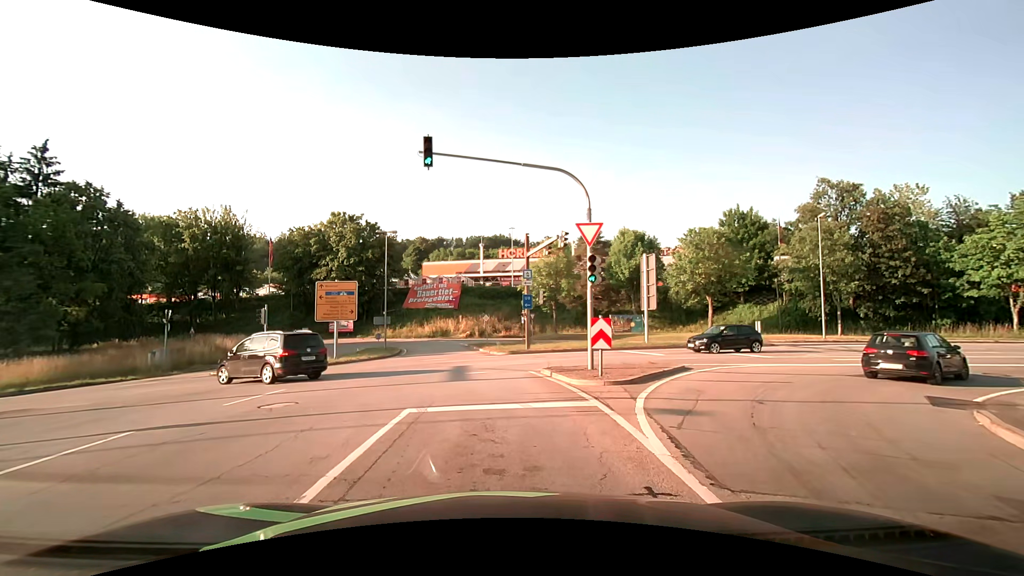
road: primary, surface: asphalt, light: Day
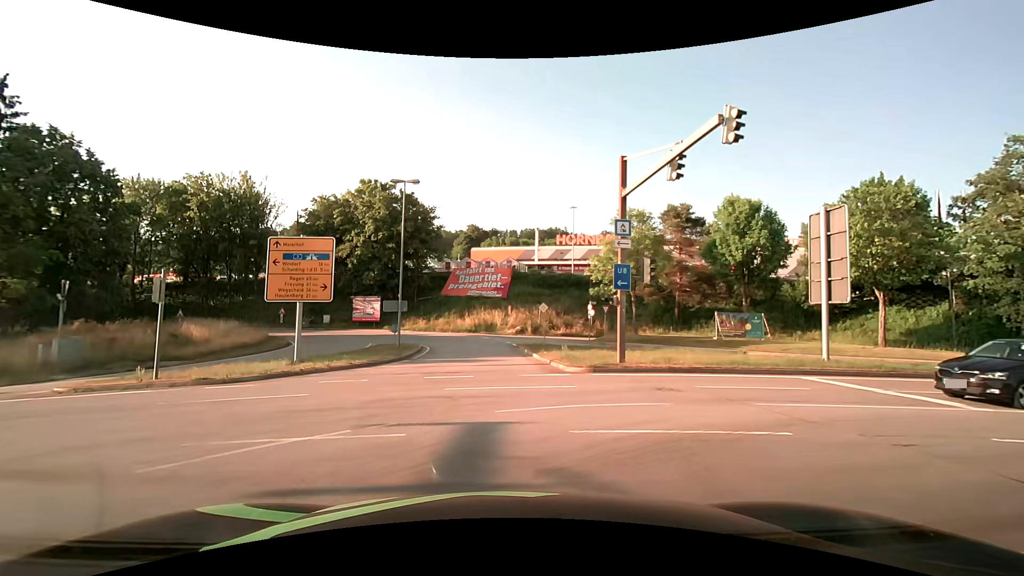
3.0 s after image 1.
(-0.4, +14.0) m; -5°
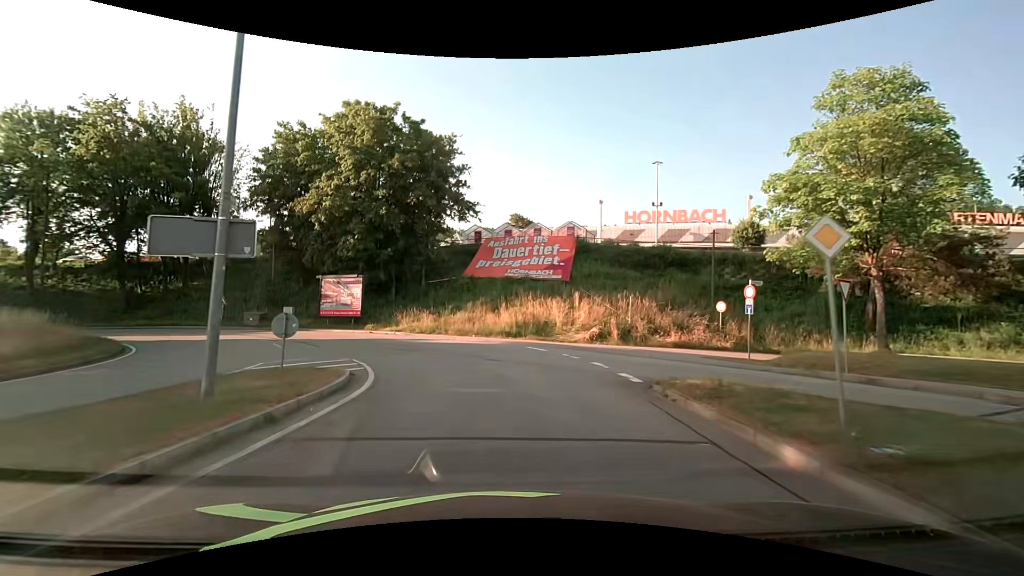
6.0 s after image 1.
(-1.1, +22.8) m; -5°
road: residential
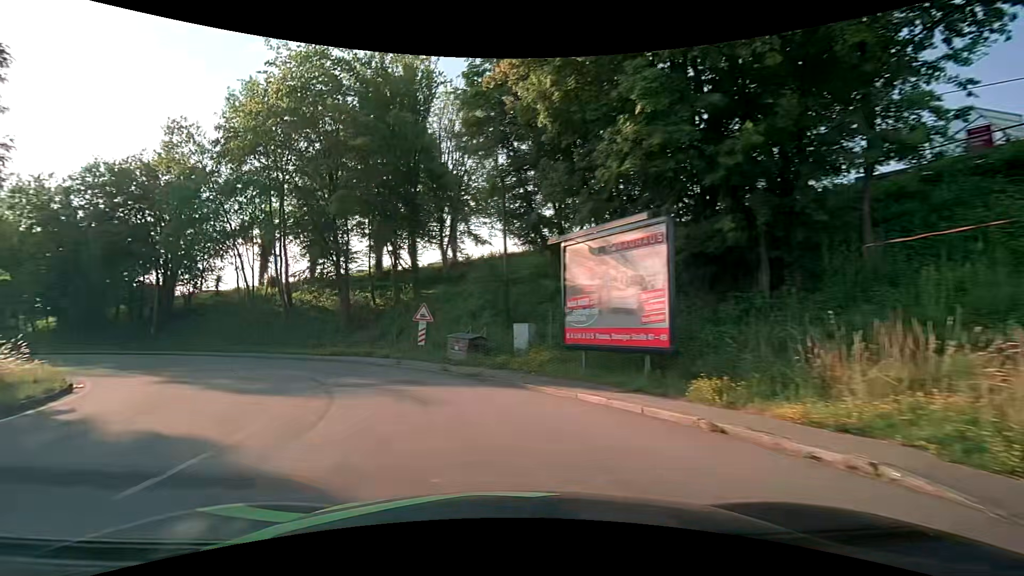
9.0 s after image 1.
(-5.3, +23.5) m; -36°
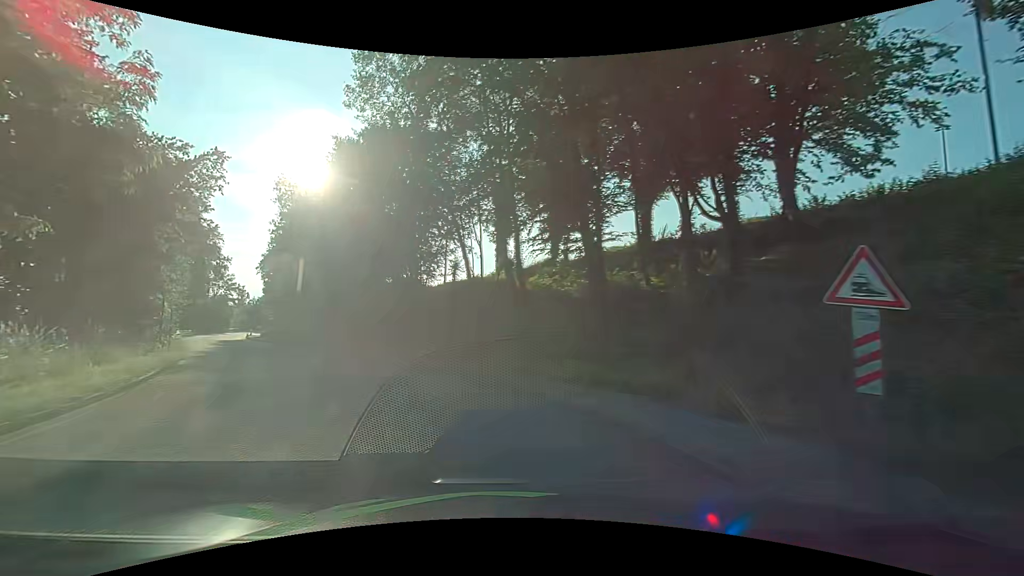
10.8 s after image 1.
(-3.7, +14.2) m; -27°
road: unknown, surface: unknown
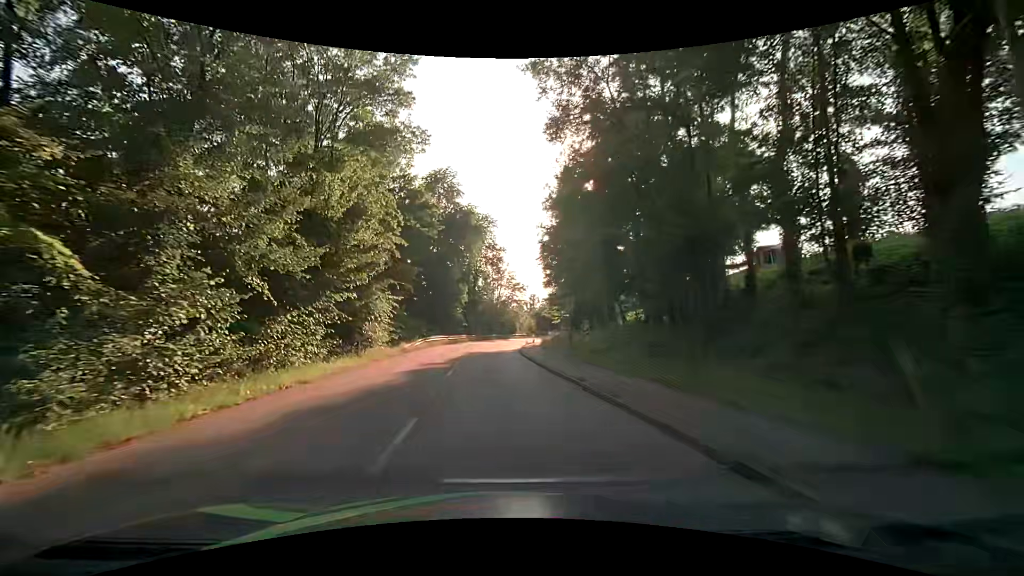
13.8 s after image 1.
(-10.1, +26.3) m; -32°
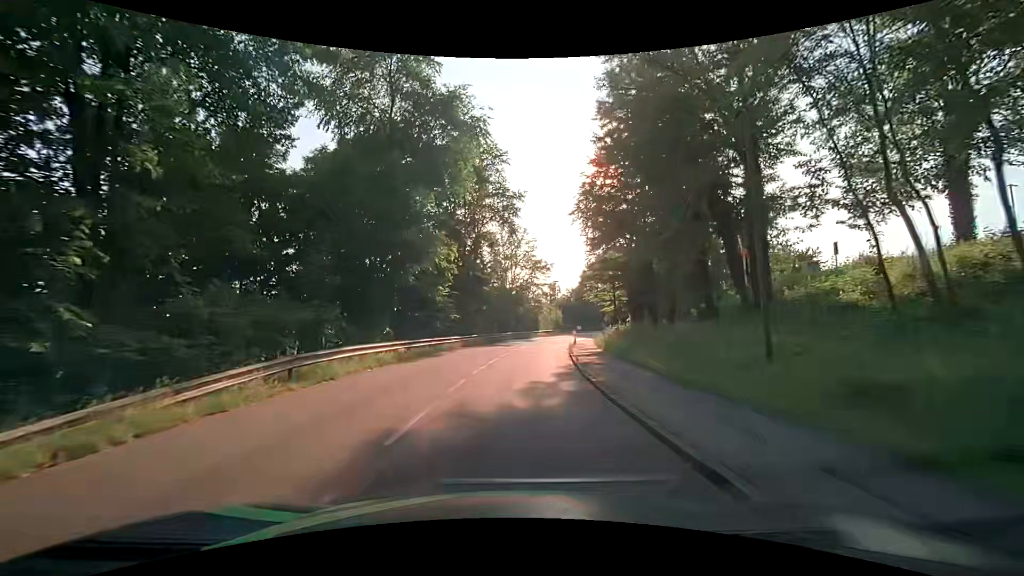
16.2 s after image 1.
(-0.9, +26.3) m; -2°
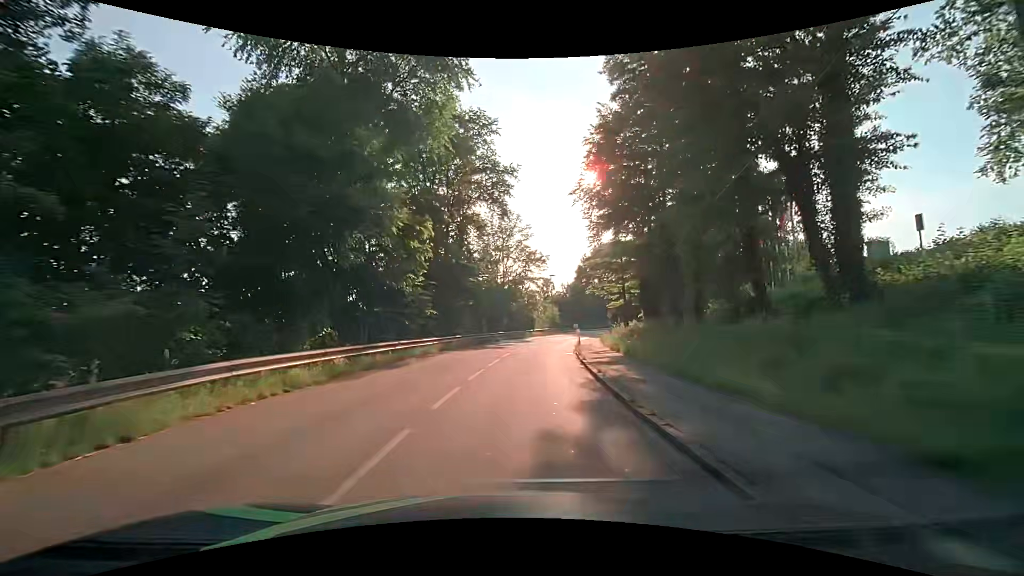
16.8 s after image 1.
(0.0, +6.6) m; 0°
